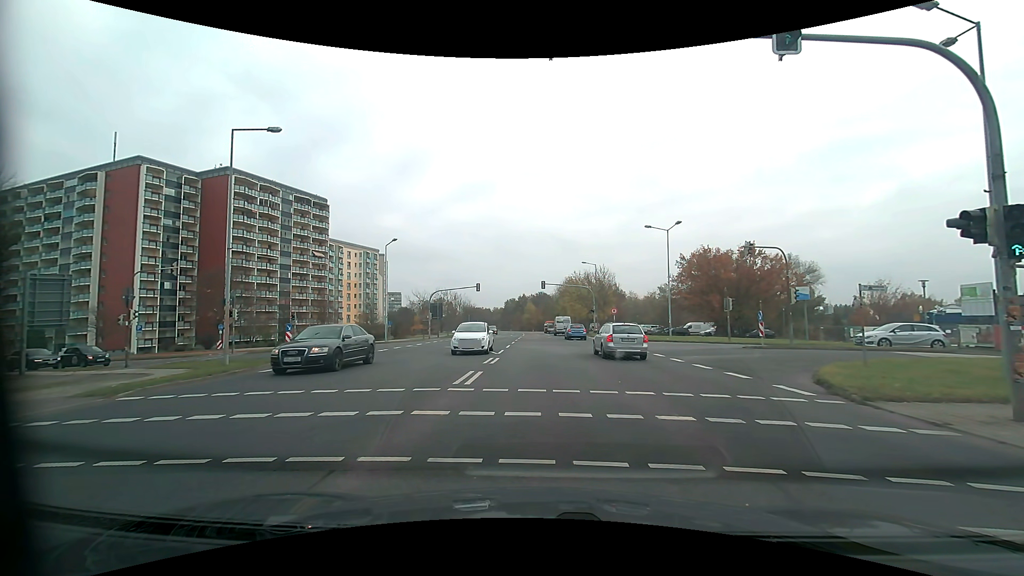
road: secondary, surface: asphalt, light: Day
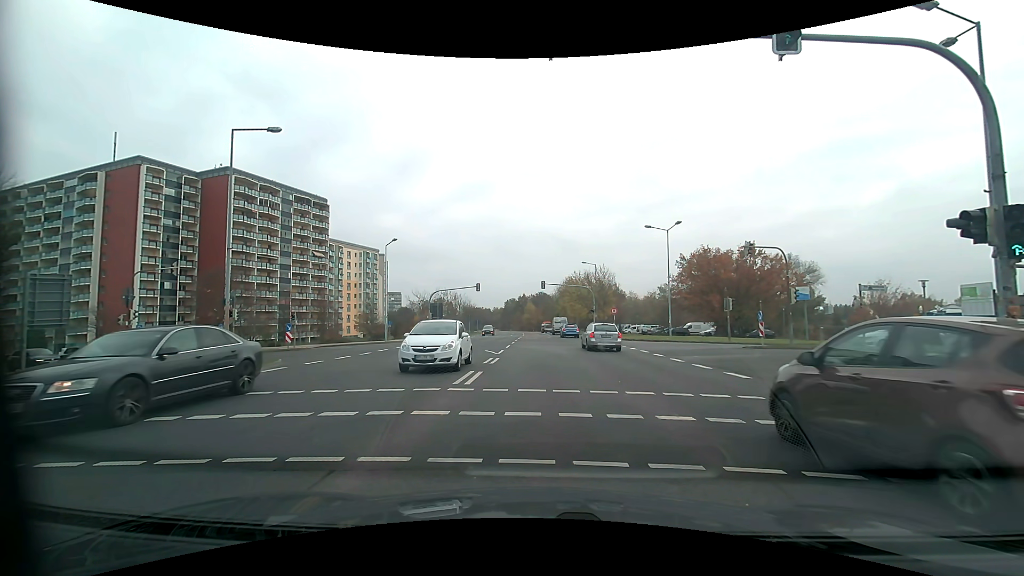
(0.0, 0.0) m; 0°
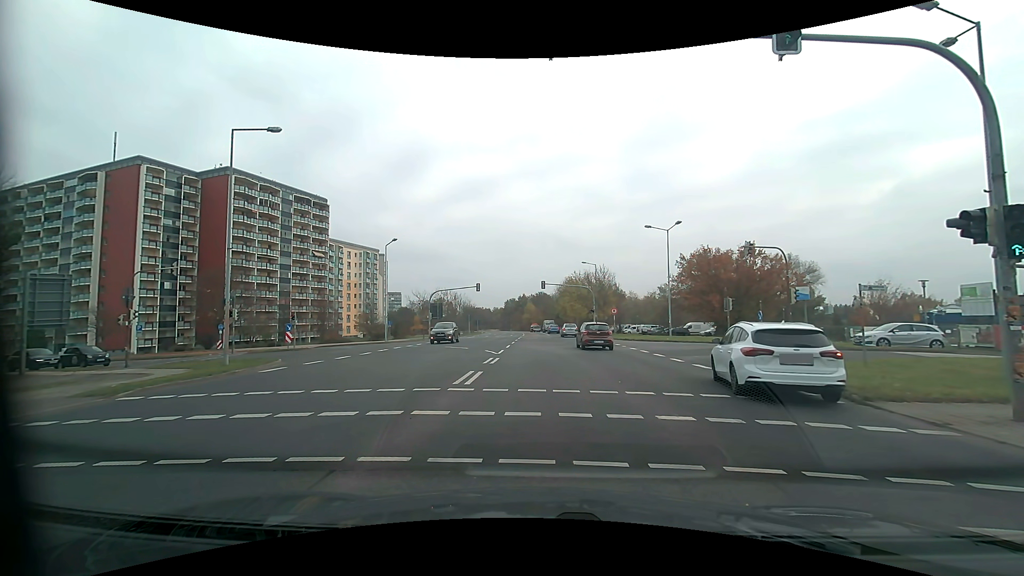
(0.0, 0.0) m; 0°
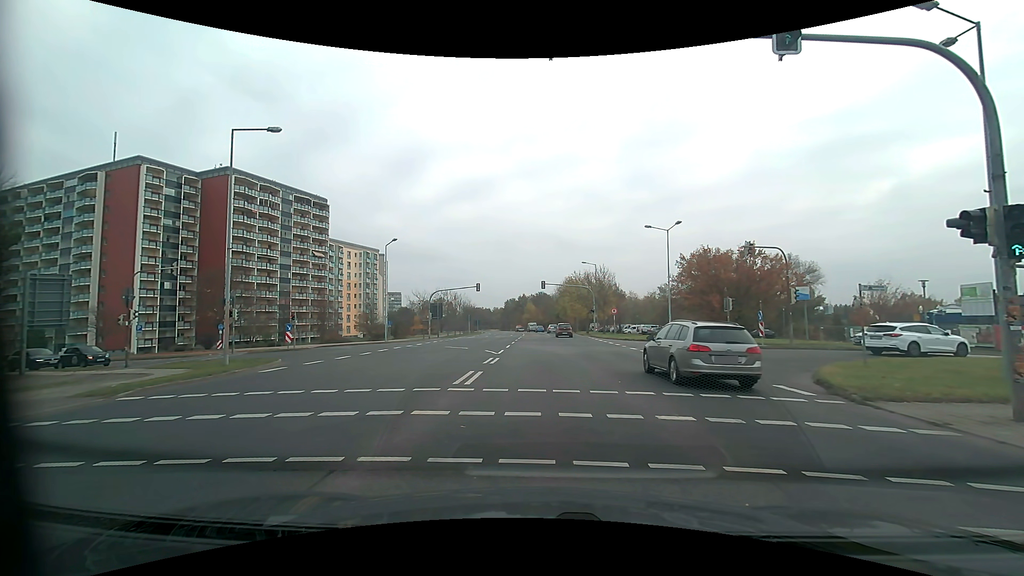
(0.0, 0.0) m; 0°
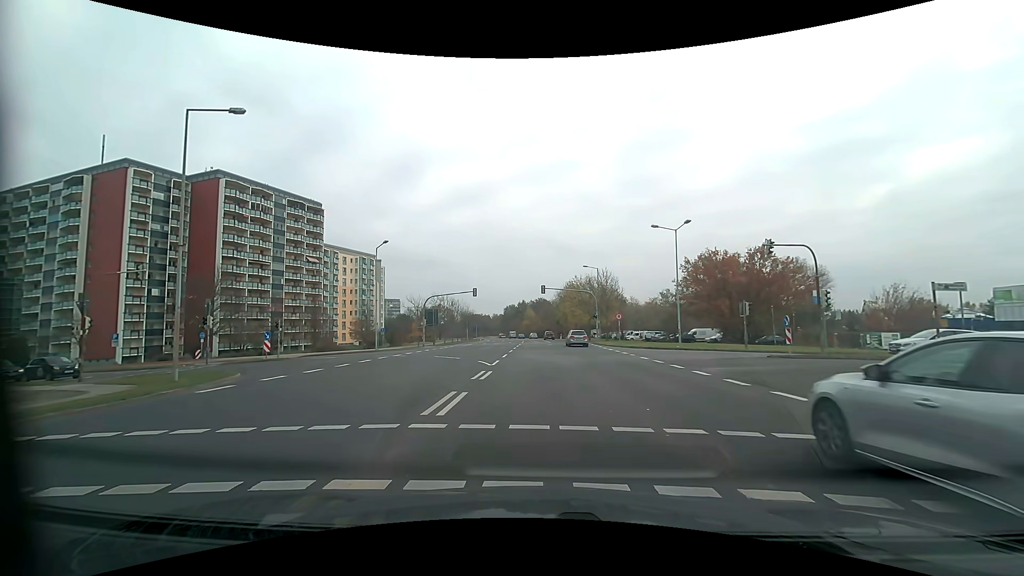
(0.0, +3.5) m; -1°
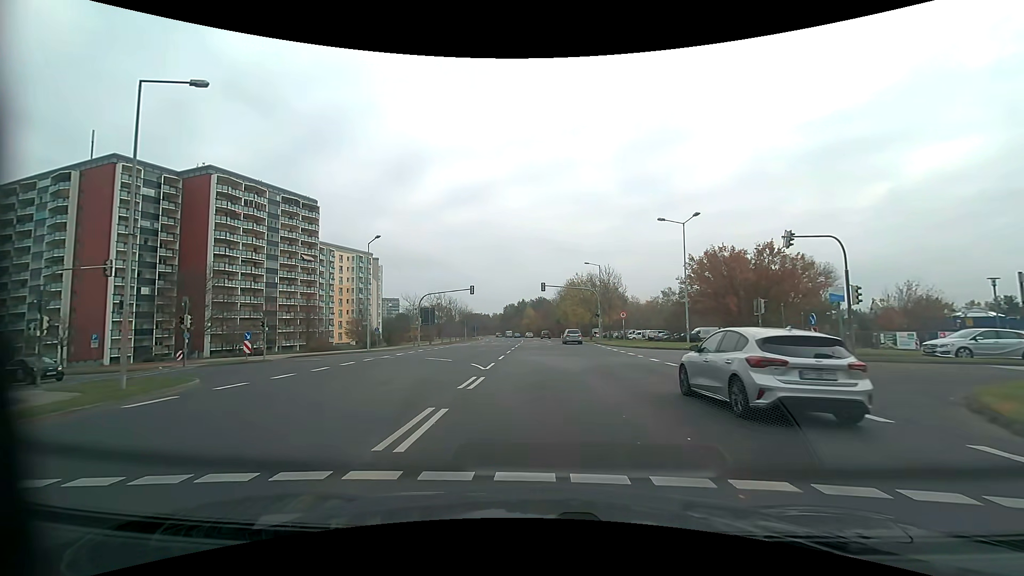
(0.0, +2.5) m; 0°
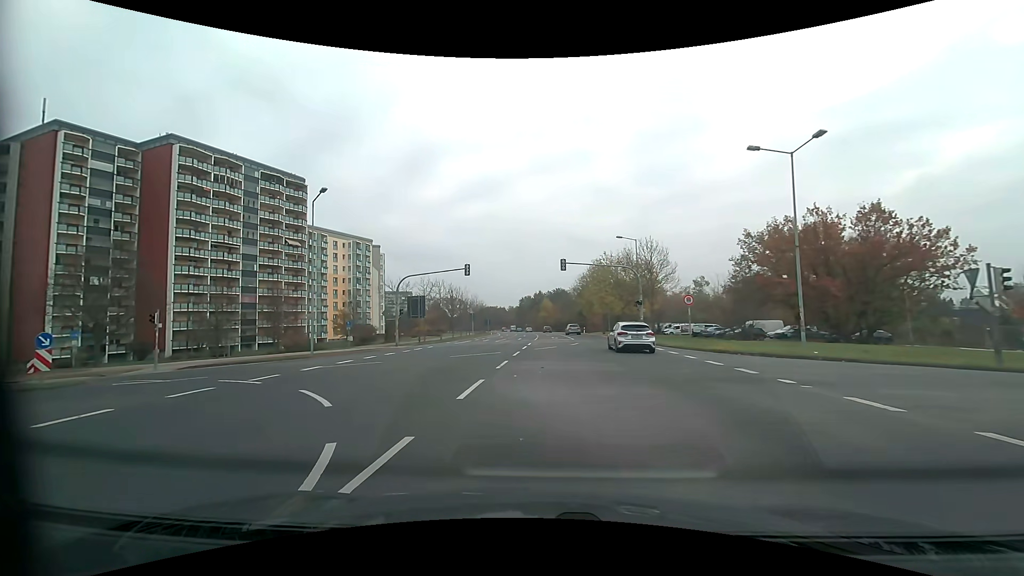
(0.0, +15.2) m; -3°
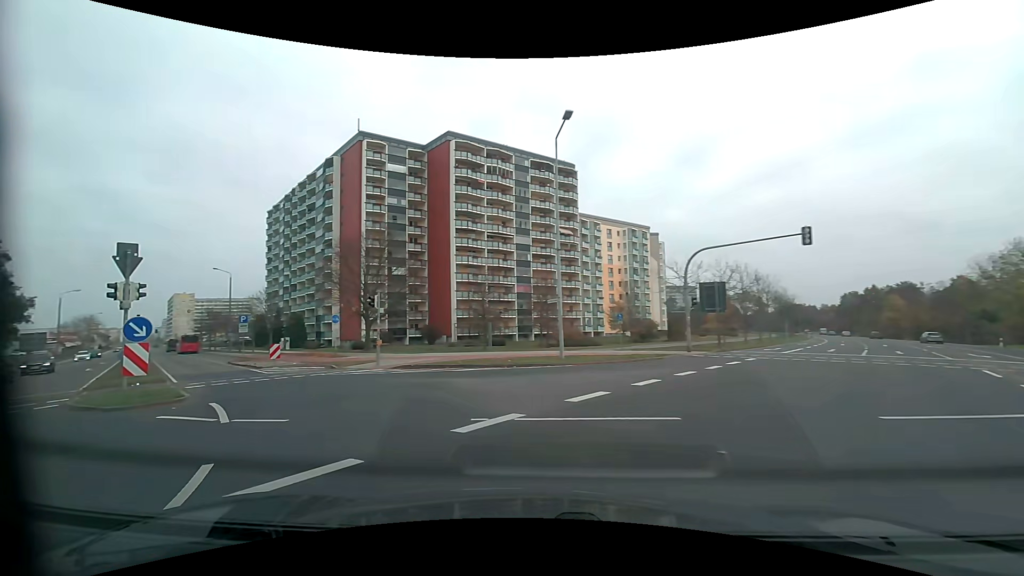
(-3.1, +12.5) m; -32°
(-3, +10) (-9, +17) (-15, +25) (-21, +33) (-28, +41) (-34, +48) (-40, +56) (-47, +64) (-53, +72) (-59, +80) m
